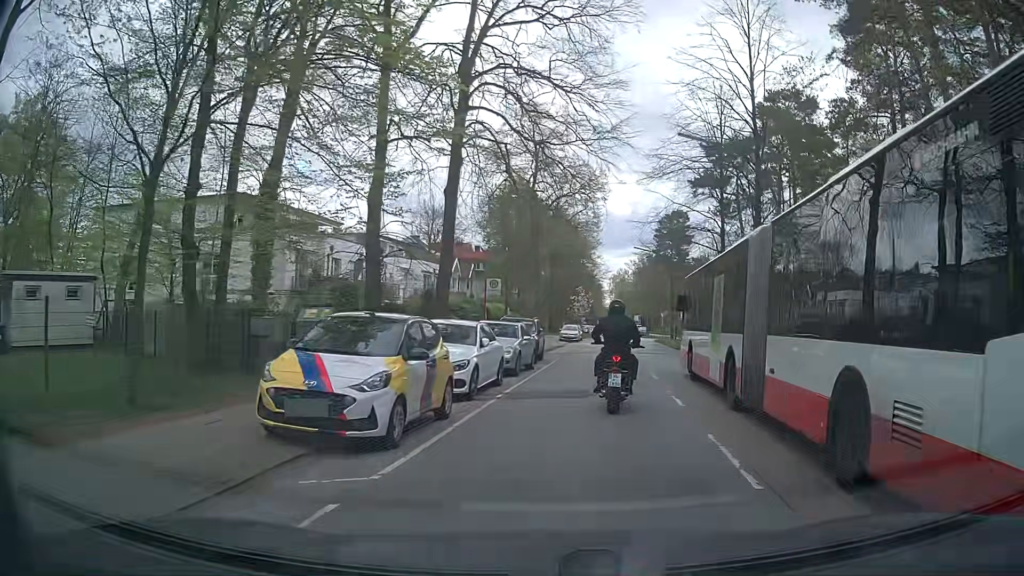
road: tertiary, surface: asphalt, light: Day
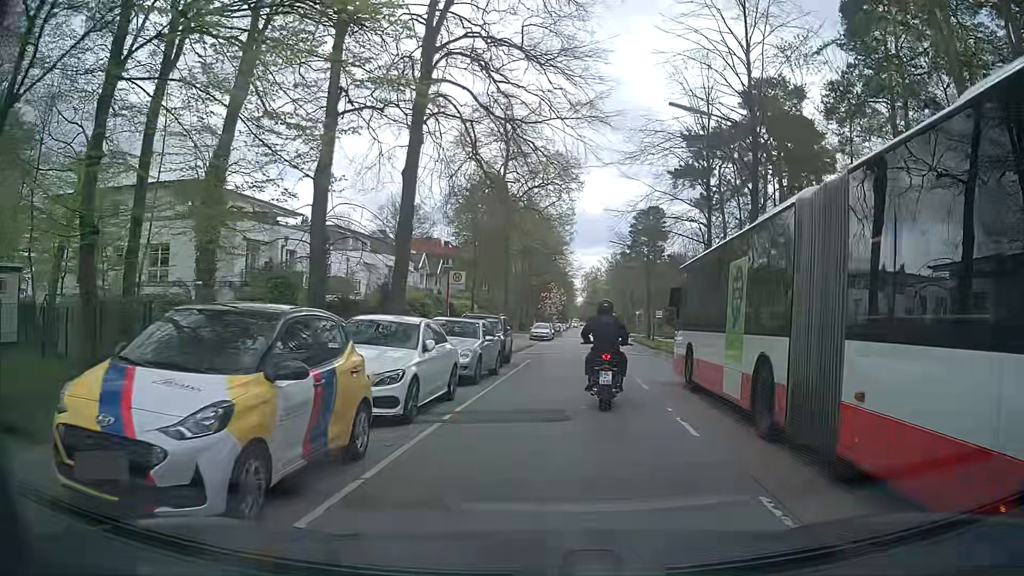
(+0.1, +3.3) m; +3°
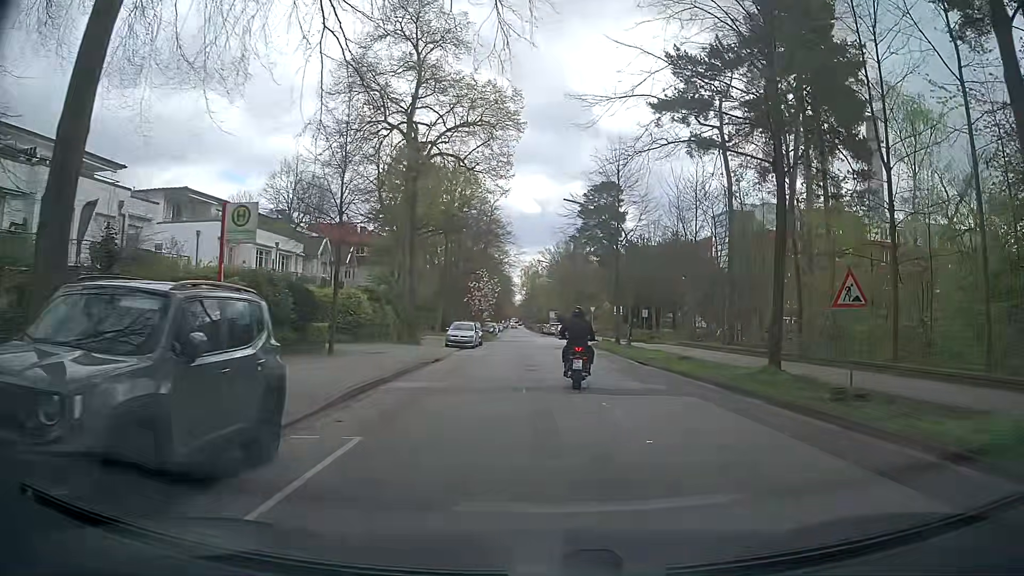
(+0.9, +17.9) m; +6°
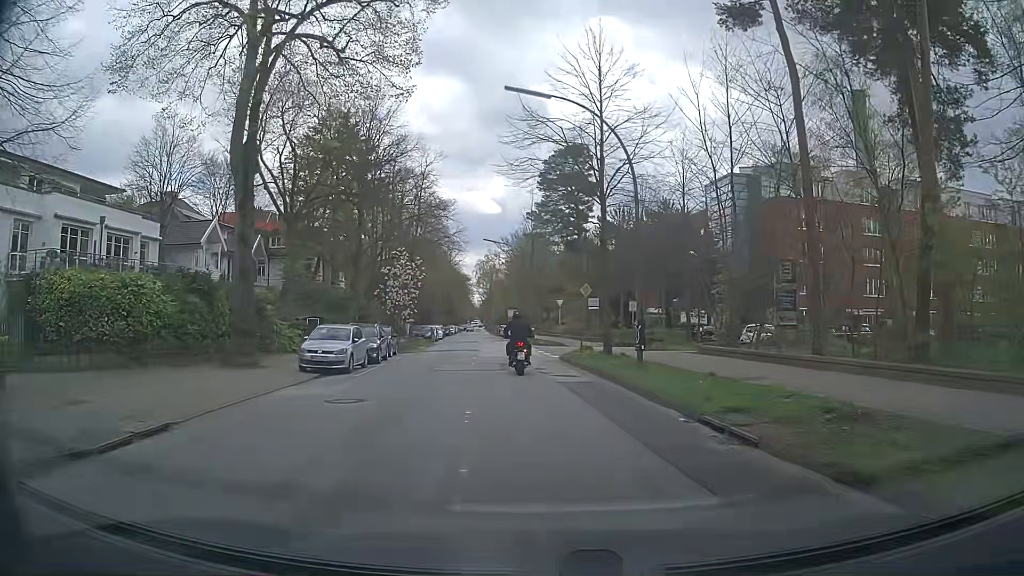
(+0.5, +17.5) m; +1°
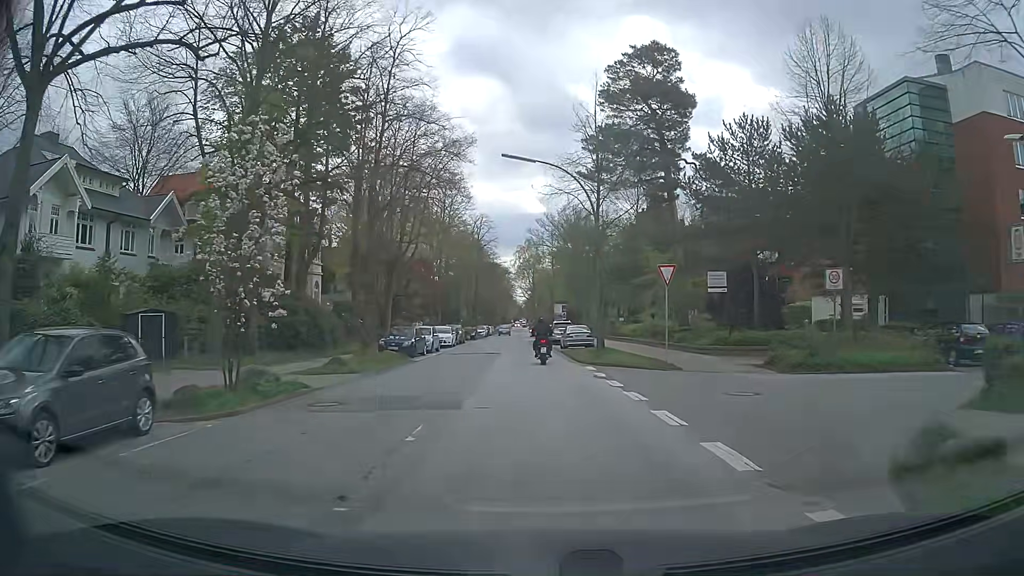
(-0.8, +25.6) m; -3°
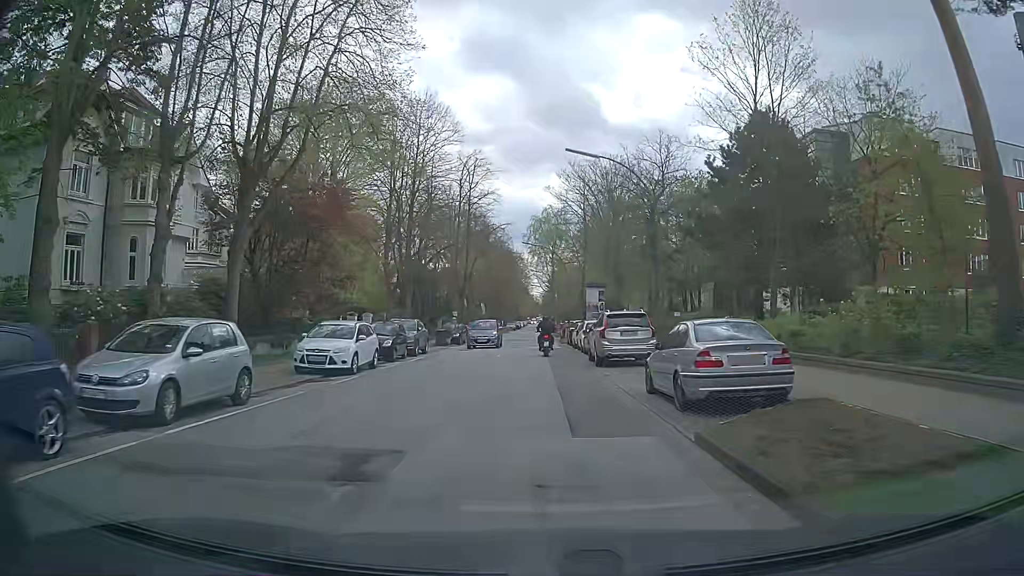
(-0.7, +28.6) m; -3°
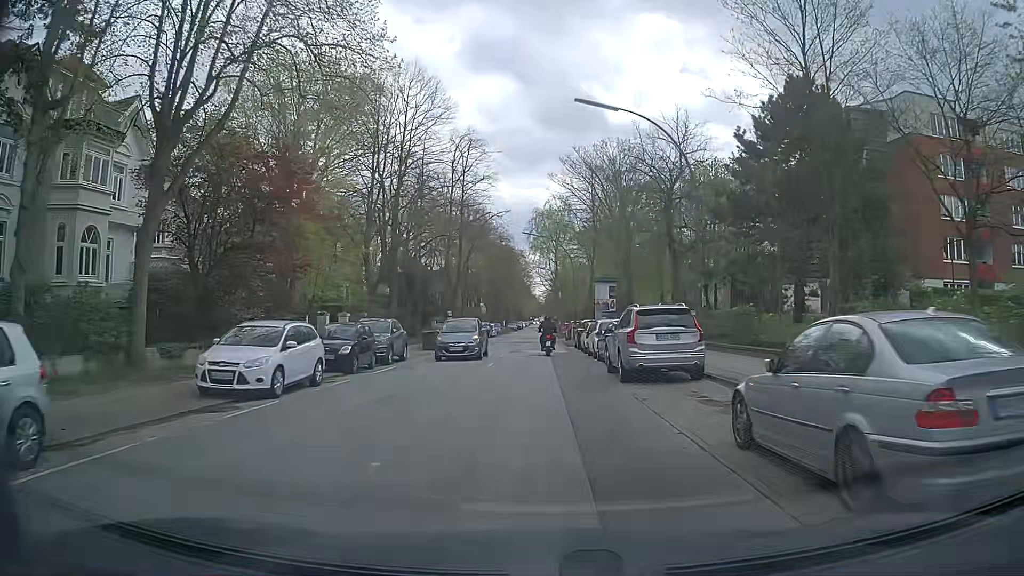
(+0.1, +6.0) m; +2°
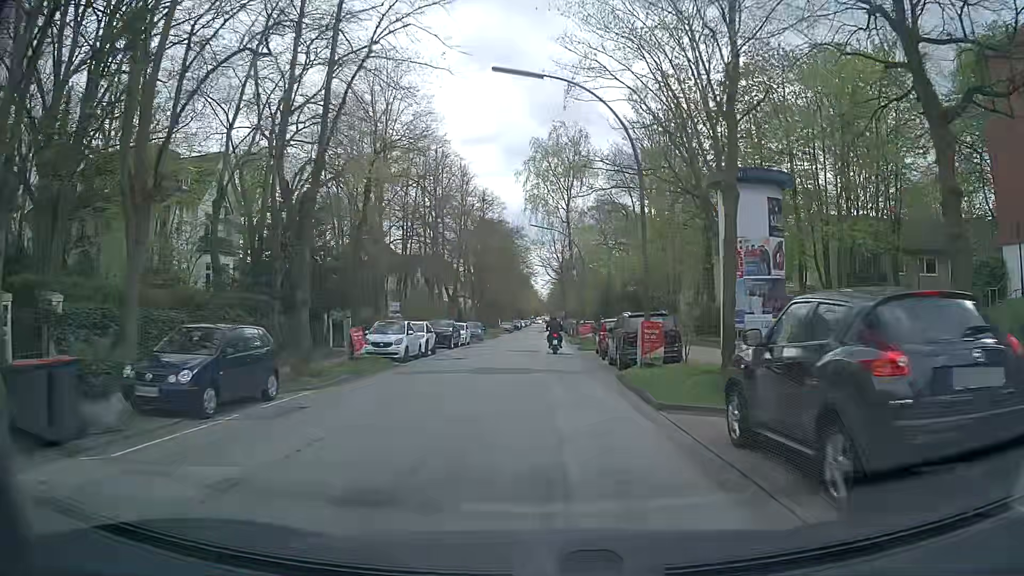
(-0.8, +31.2) m; -1°
(0, +10) (0, +20) (0, +30) (0, +40) (0, +50) (0, +60) (0, +70) (0, +80) (0, +90) (0, +100) m
